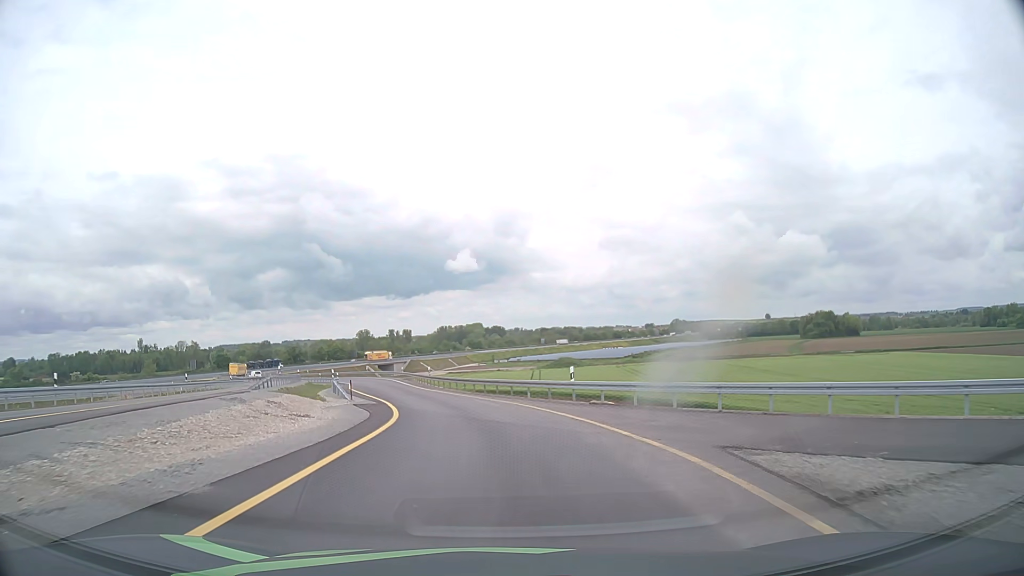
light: Day
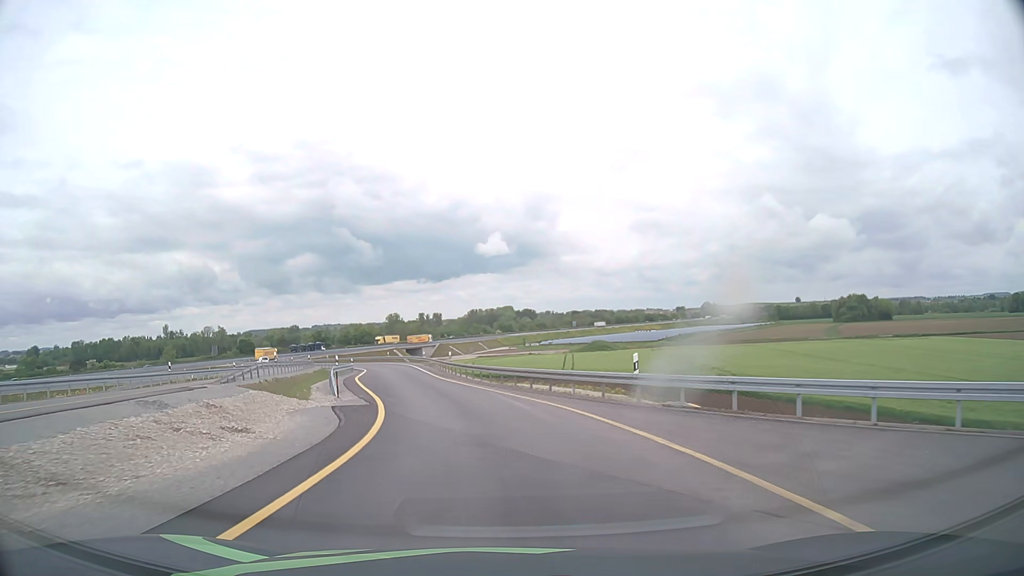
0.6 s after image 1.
(-0.2, +7.5) m; -3°
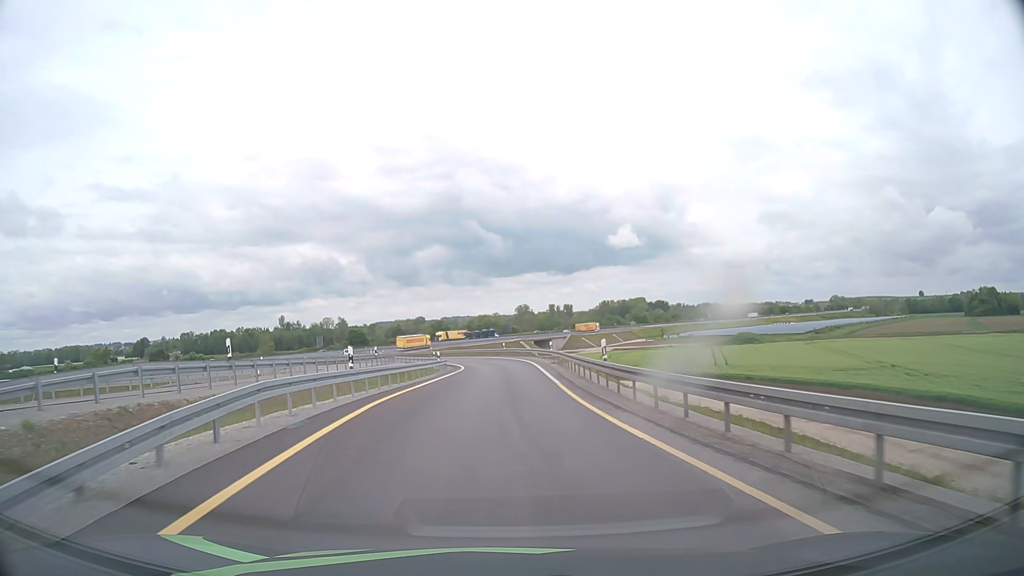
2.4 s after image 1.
(-2.4, +23.8) m; -11°
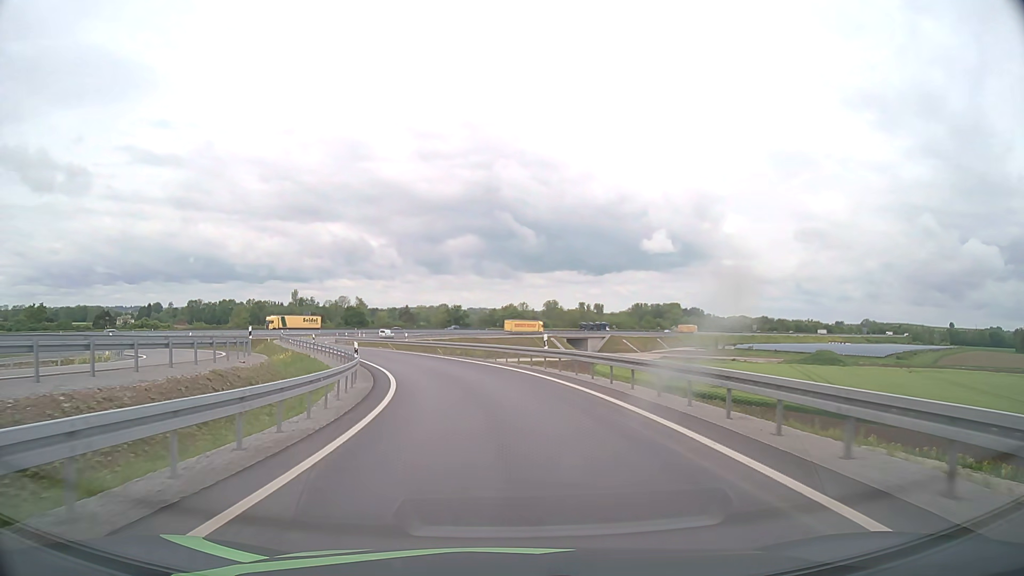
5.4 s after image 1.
(-1.2, +42.9) m; -2°
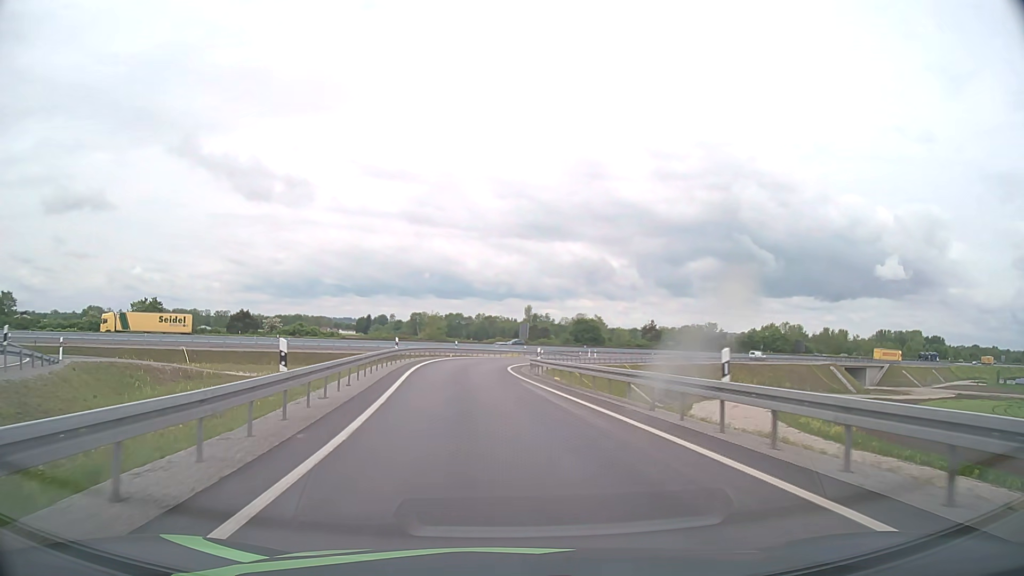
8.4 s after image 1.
(-6.8, +42.0) m; -20°
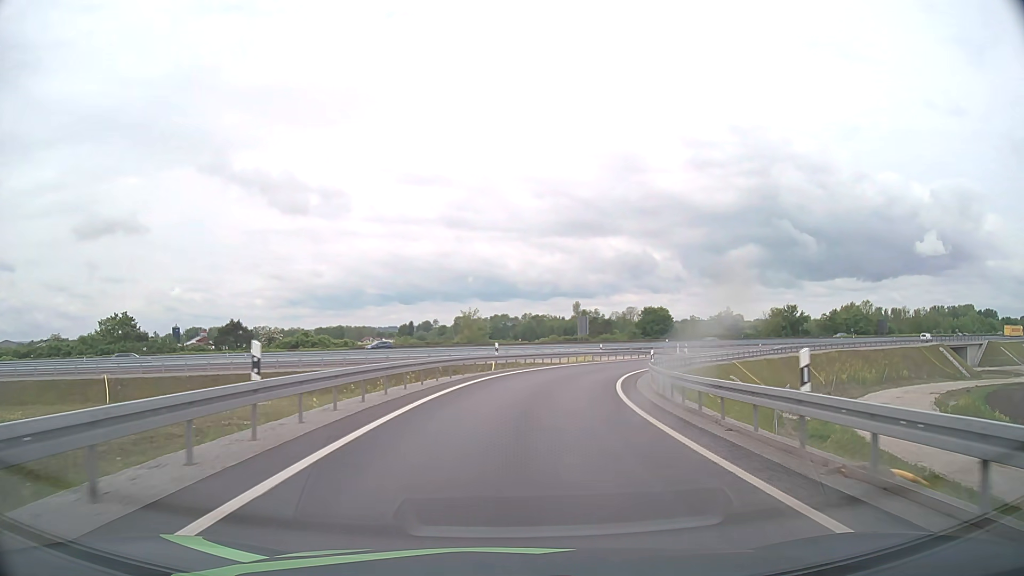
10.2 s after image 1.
(-1.7, +26.6) m; -5°
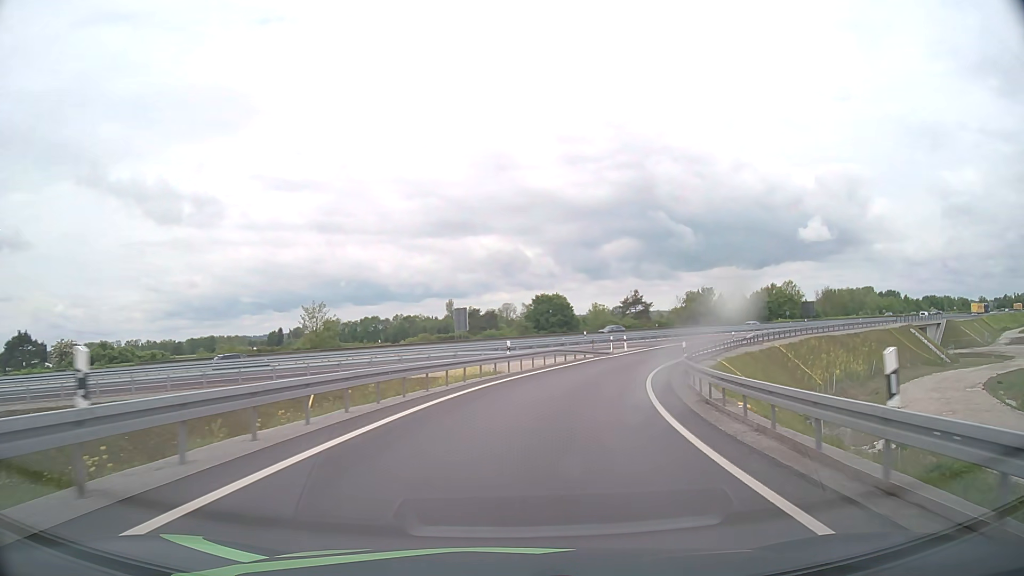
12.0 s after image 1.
(+2.0, +27.3) m; +10°
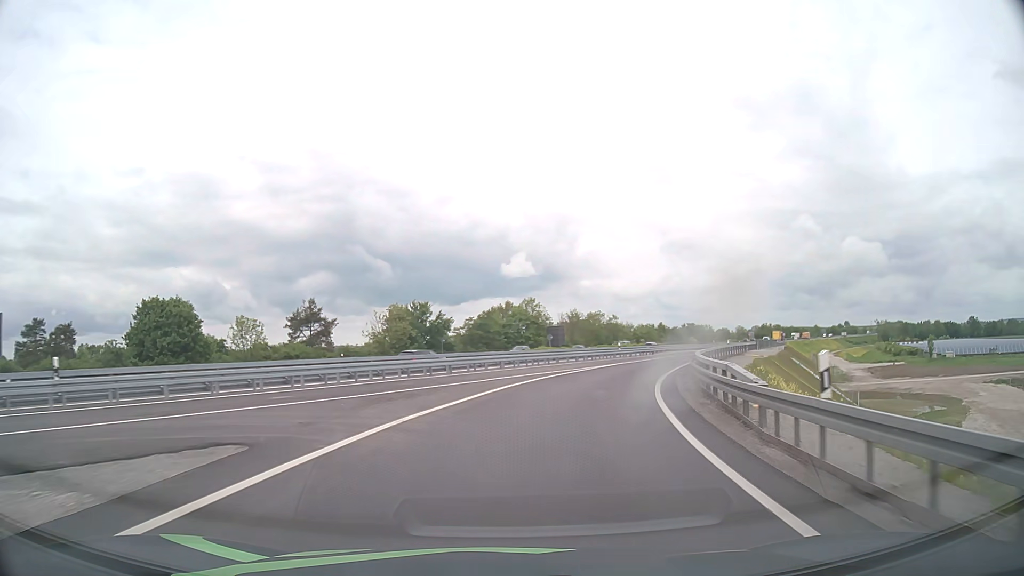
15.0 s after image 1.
(+10.9, +46.7) m; +26°
(+1, +10) (+2, +20) (+5, +30) (+8, +39) (+12, +48) (+16, +57) (+21, +66) (+25, +75) (+29, +84) (+34, +93) m
